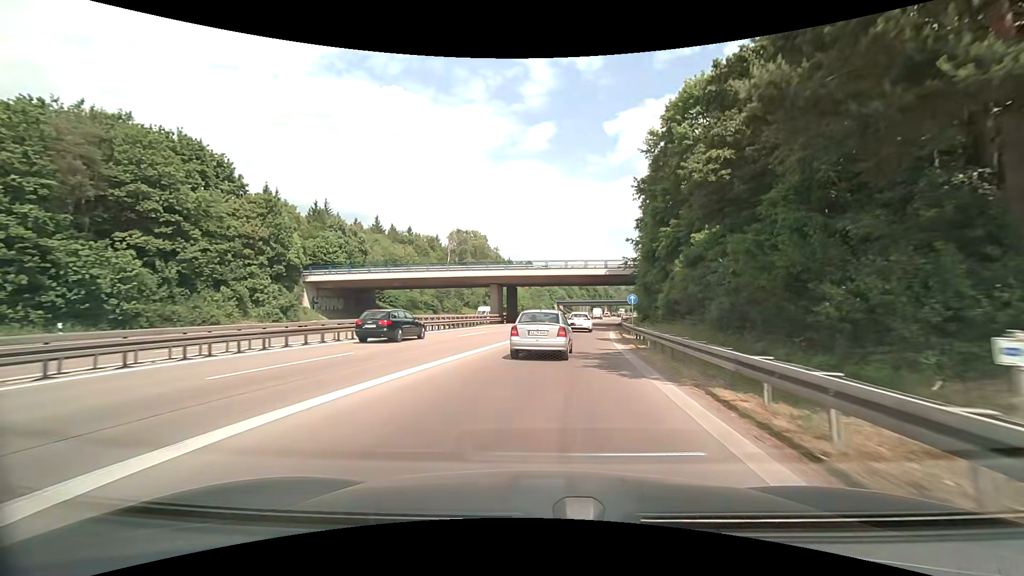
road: motorway_link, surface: asphalt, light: Day
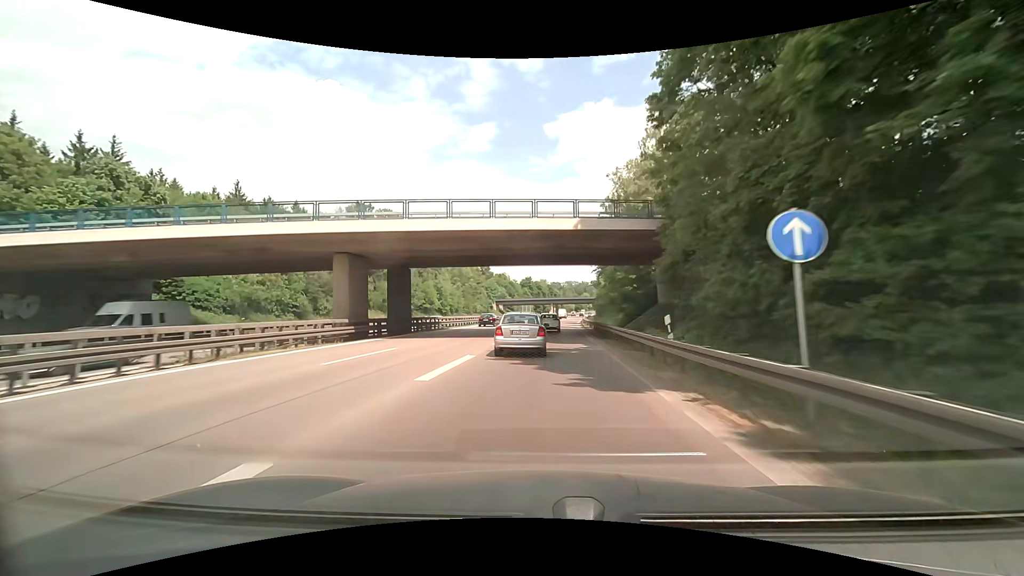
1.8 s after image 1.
(+2.4, +32.3) m; +6°
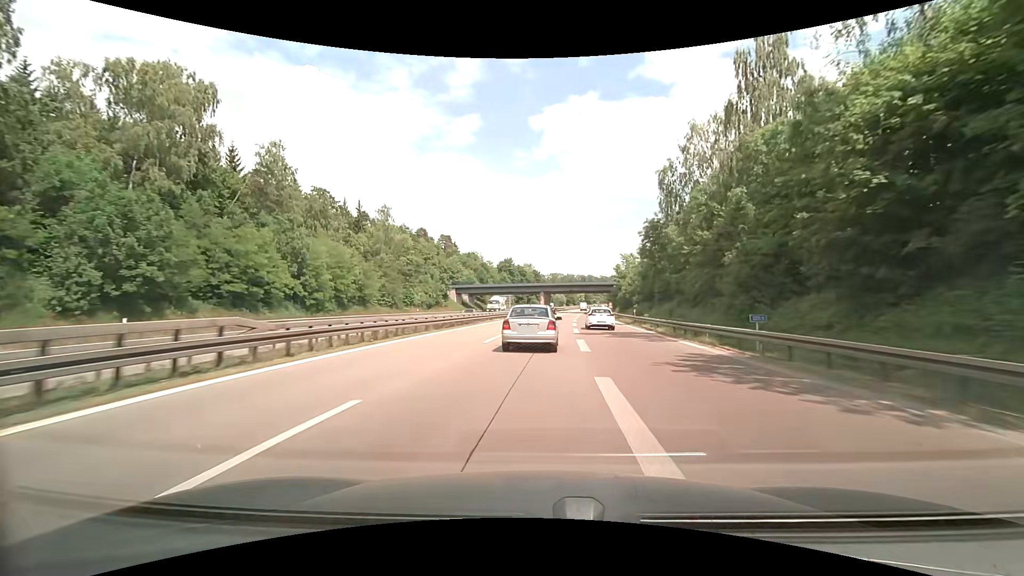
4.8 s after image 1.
(-0.2, +67.2) m; +2°
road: motorway
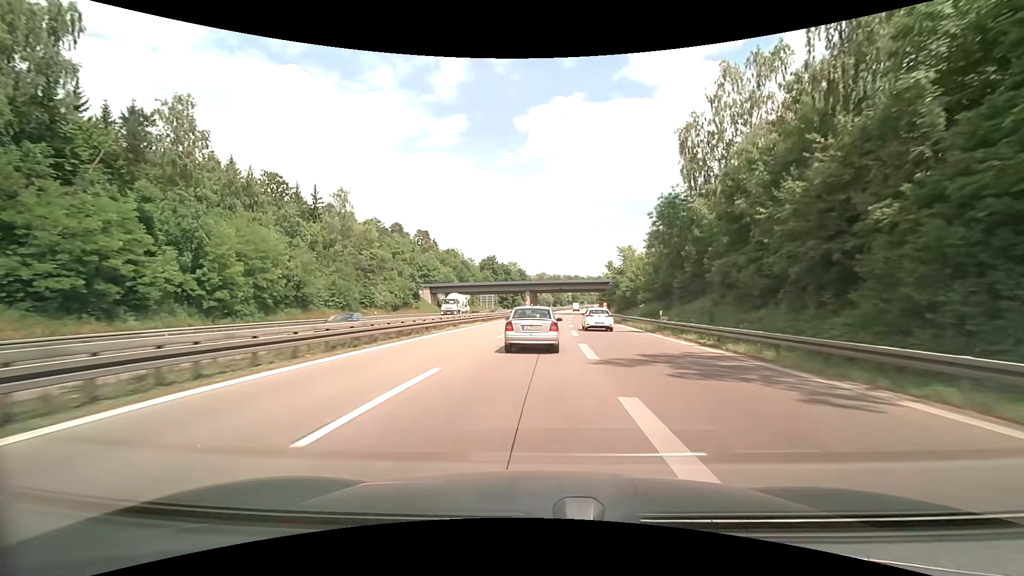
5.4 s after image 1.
(+0.2, +14.0) m; +2°
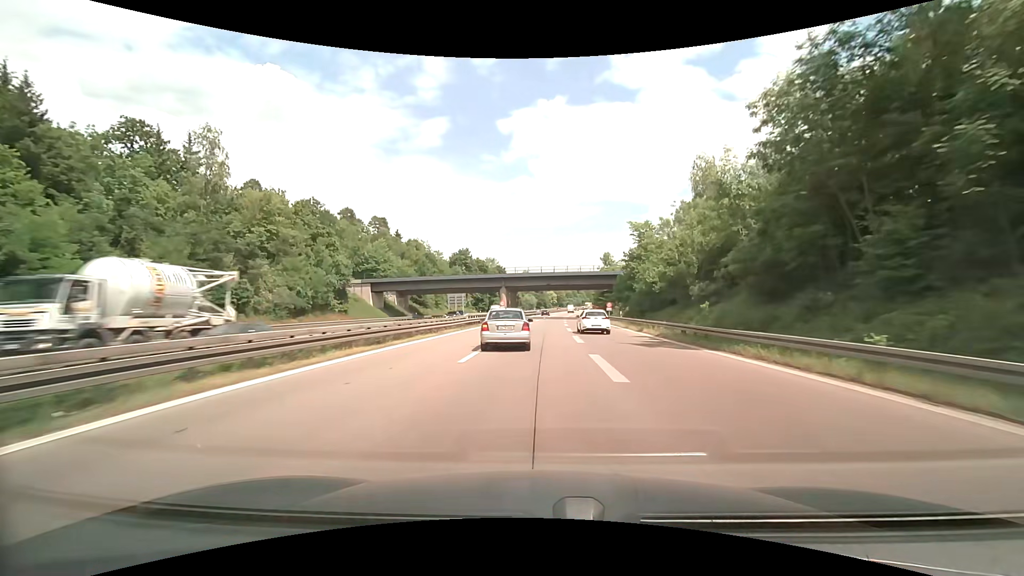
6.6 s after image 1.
(+0.4, +28.4) m; +2°
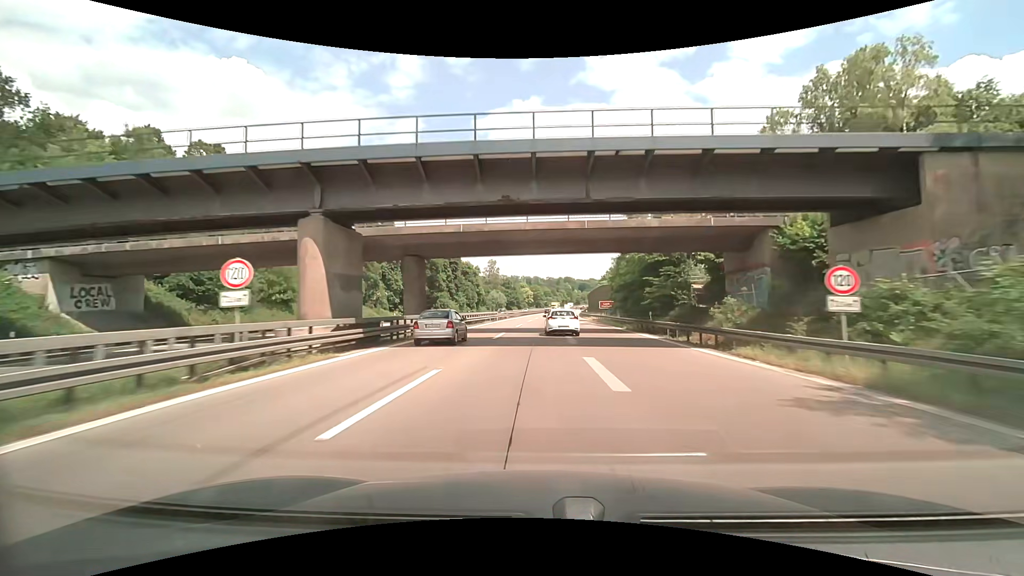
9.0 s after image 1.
(+1.8, +61.7) m; +3°
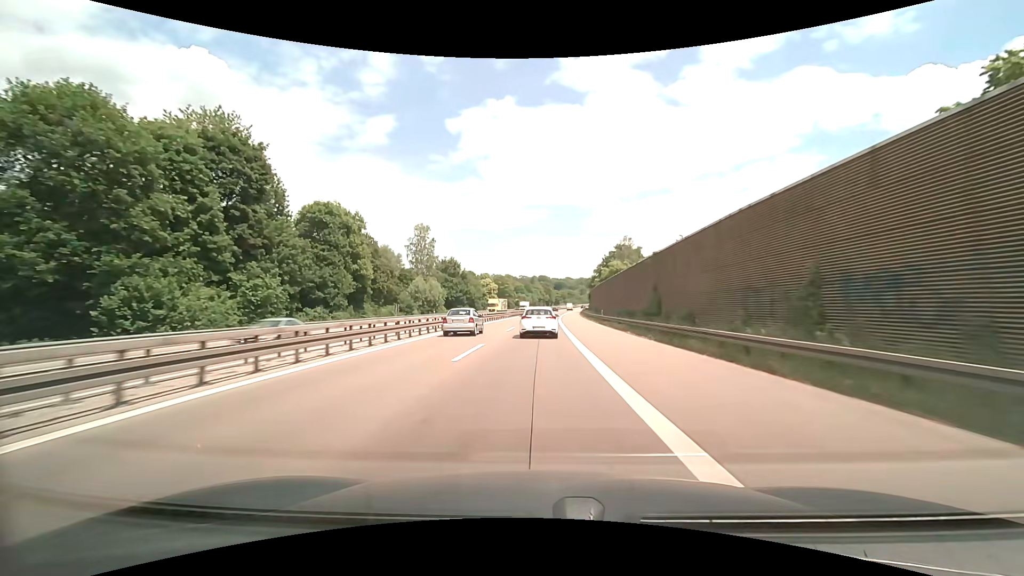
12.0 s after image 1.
(+1.5, +83.1) m; +3°
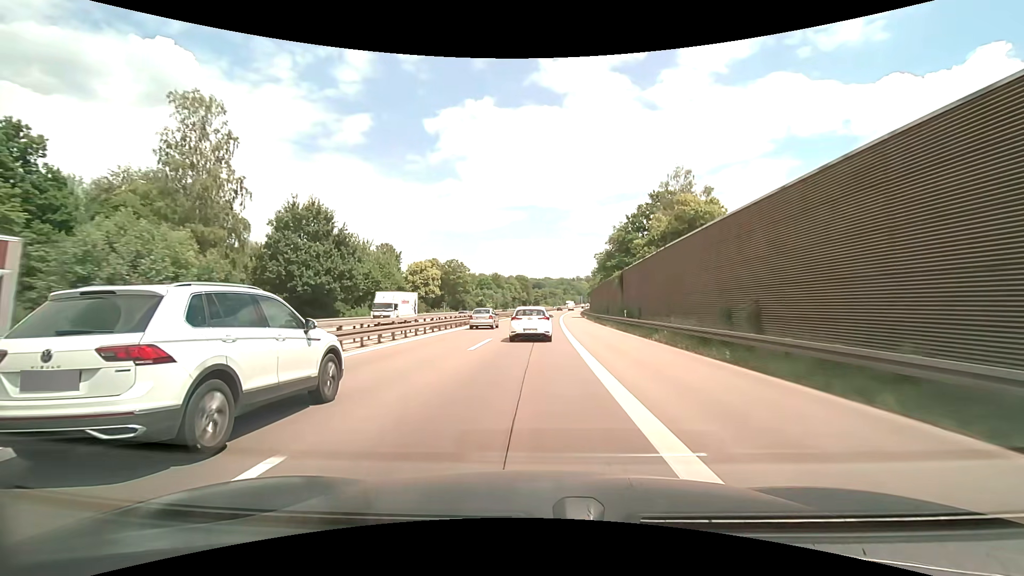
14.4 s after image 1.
(+1.6, +68.9) m; +3°
(0, +10) (0, +20) (0, +30) (+1, +40) (+1, +50) (+1, +60) (+2, +70) (+2, +80) (+3, +90) (+3, +100) m
